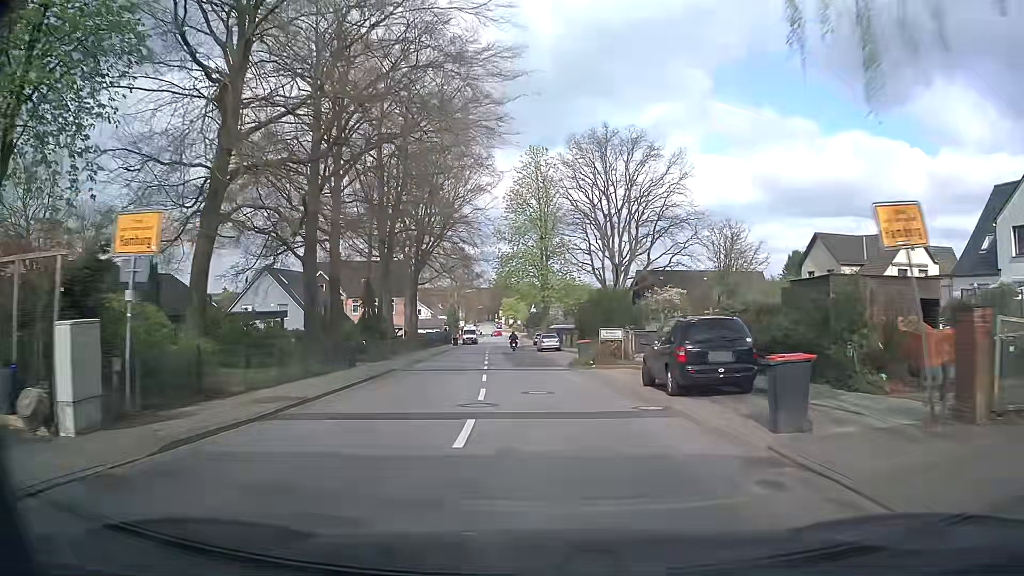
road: secondary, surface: asphalt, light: Day
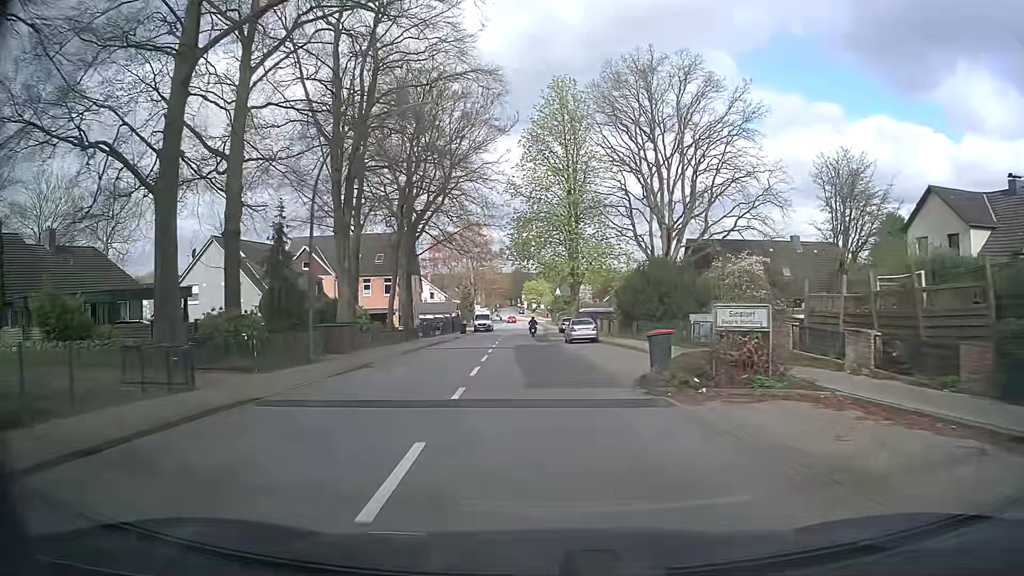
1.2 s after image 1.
(-0.3, +15.5) m; -2°
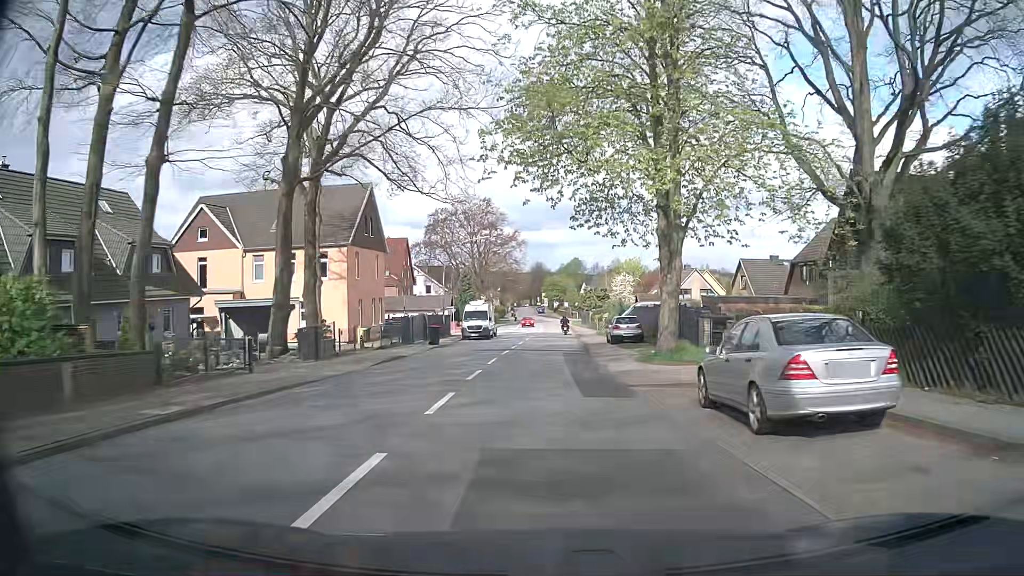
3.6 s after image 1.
(-0.6, +30.7) m; -1°
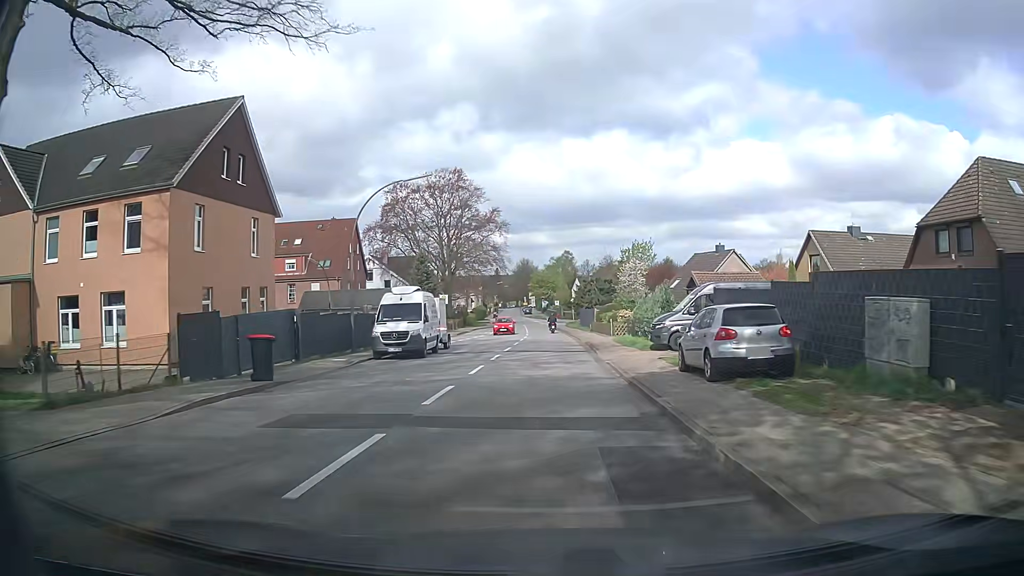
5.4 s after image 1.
(-0.1, +22.9) m; +1°
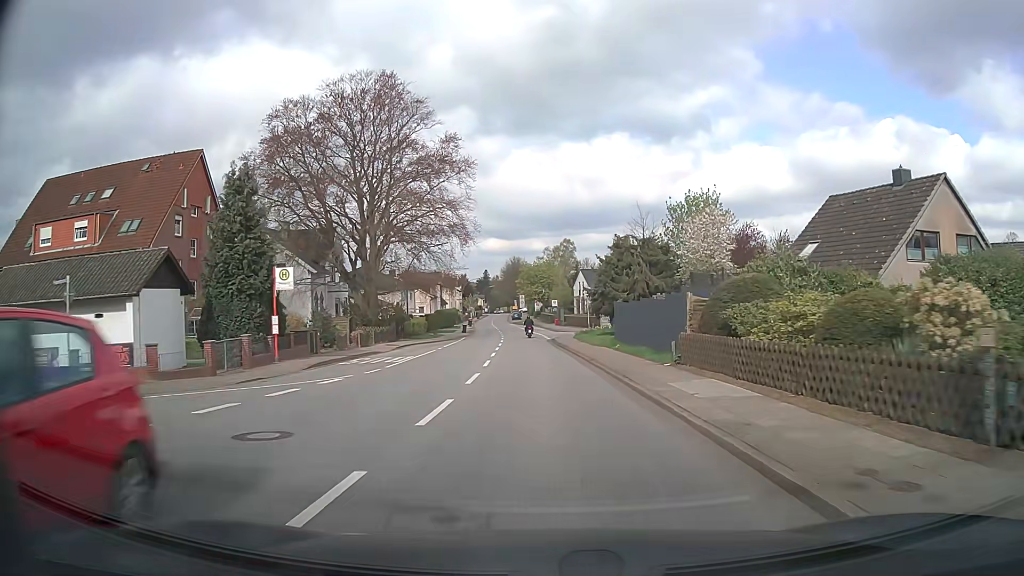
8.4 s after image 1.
(-0.1, +38.0) m; 0°
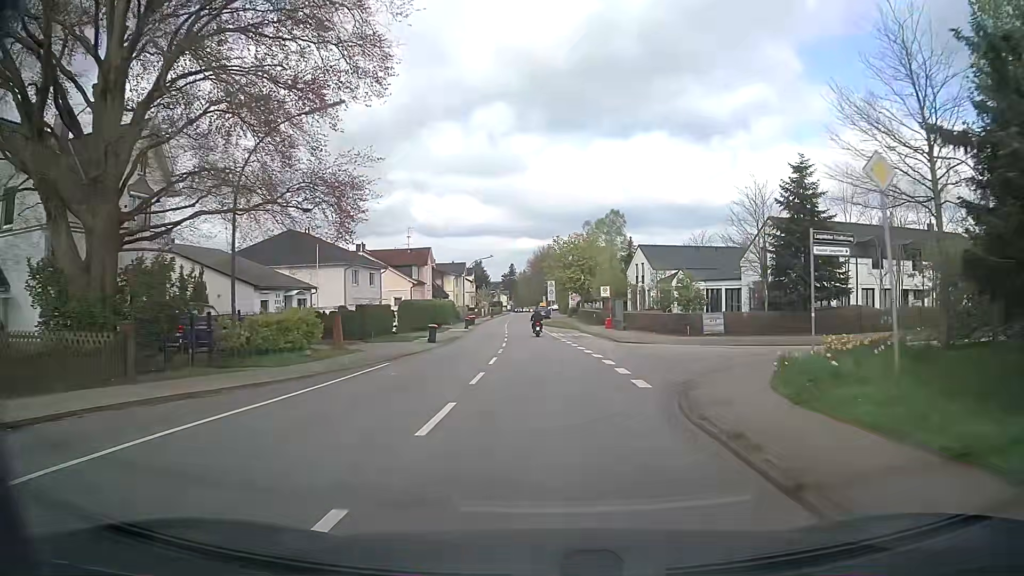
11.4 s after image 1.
(-0.7, +37.2) m; -2°
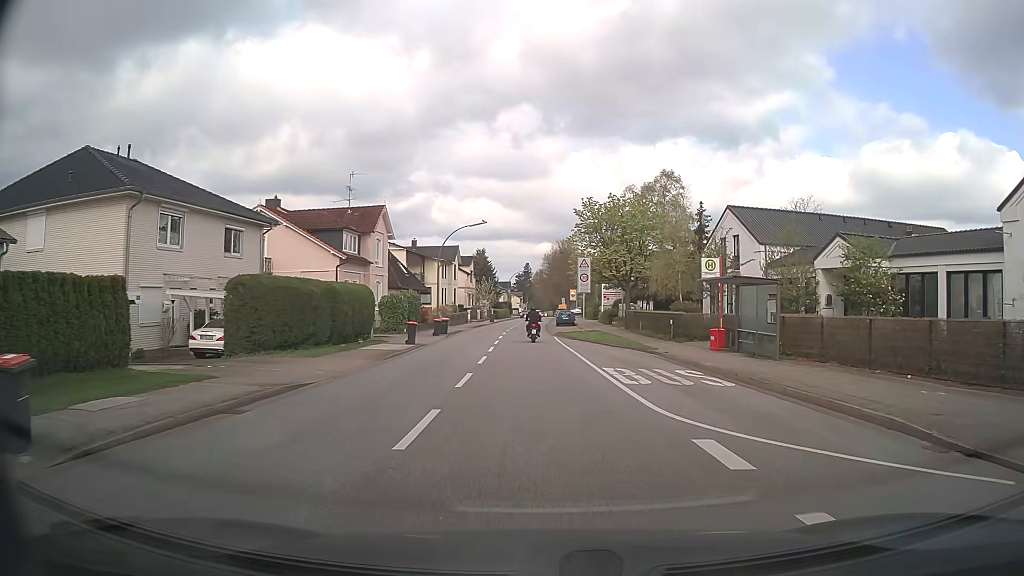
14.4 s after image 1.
(-0.4, +30.7) m; -2°
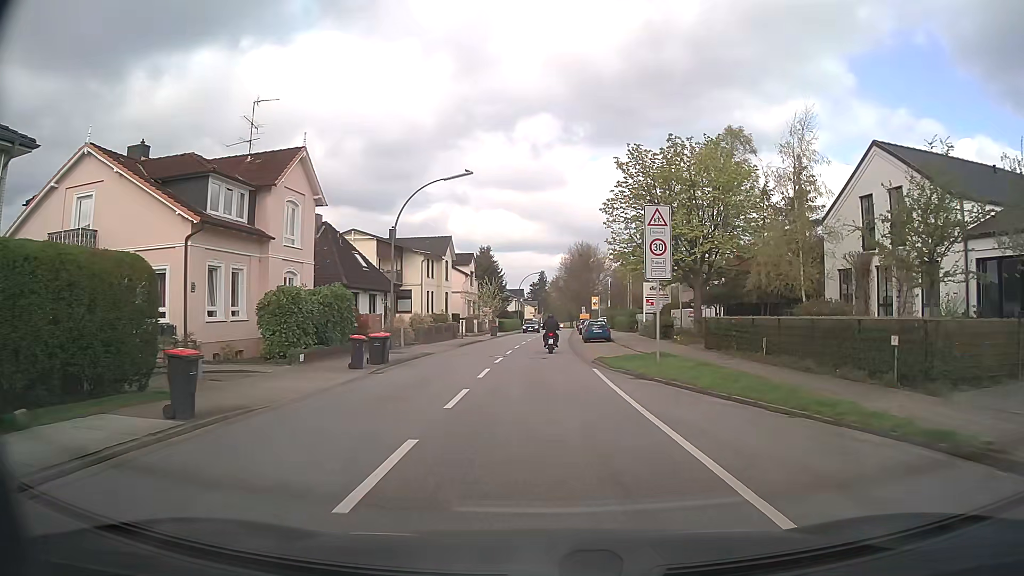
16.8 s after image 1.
(-0.2, +19.8) m; -1°
(0, +10) (0, +20) (0, +30) (0, +40) (+1, +50) (+1, +60) (+1, +70) (+2, +80) (+2, +90) (+3, +100) m
